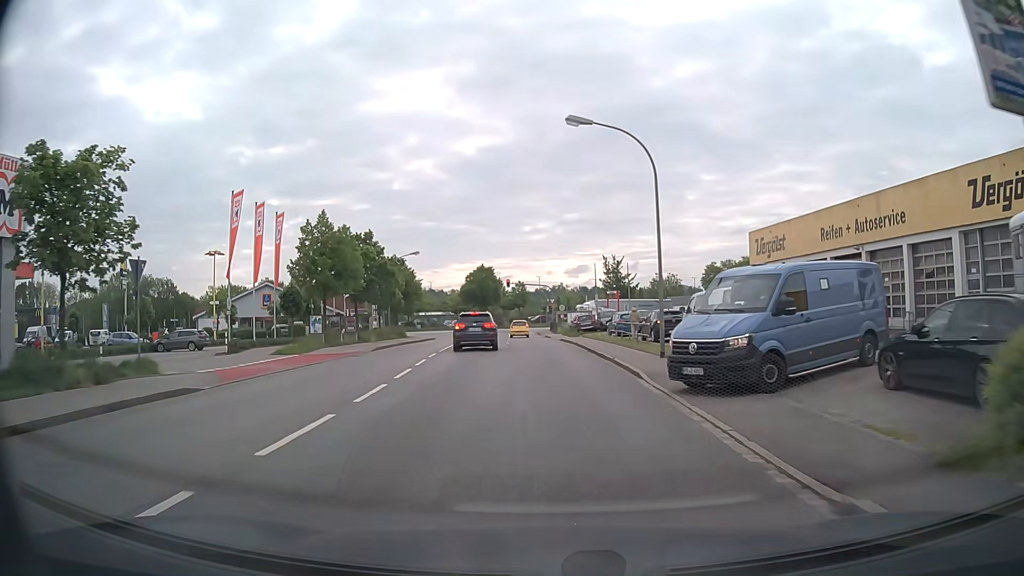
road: residential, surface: asphalt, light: Day
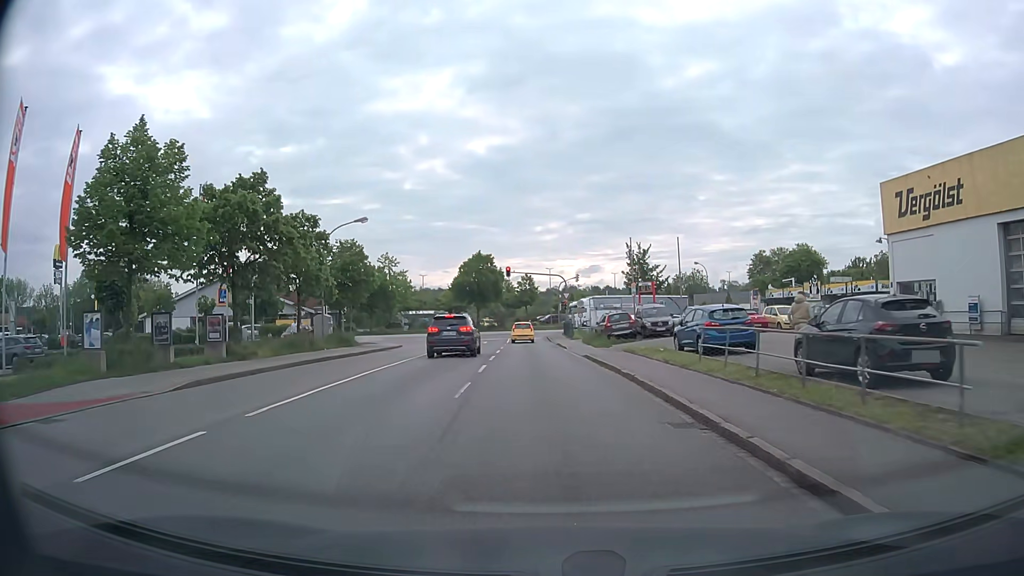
(+0.2, +19.8) m; 0°
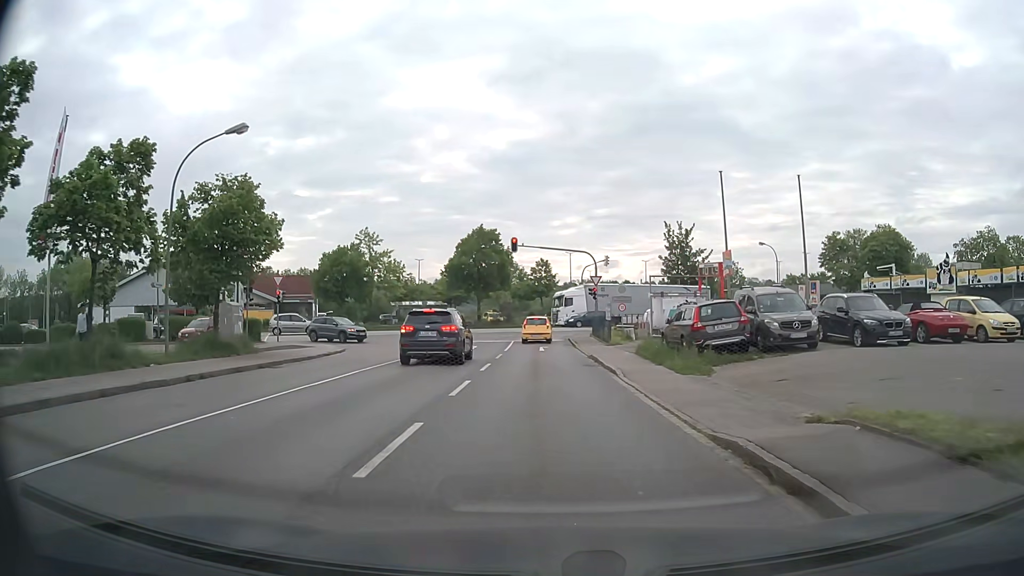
(-0.3, +18.3) m; -2°
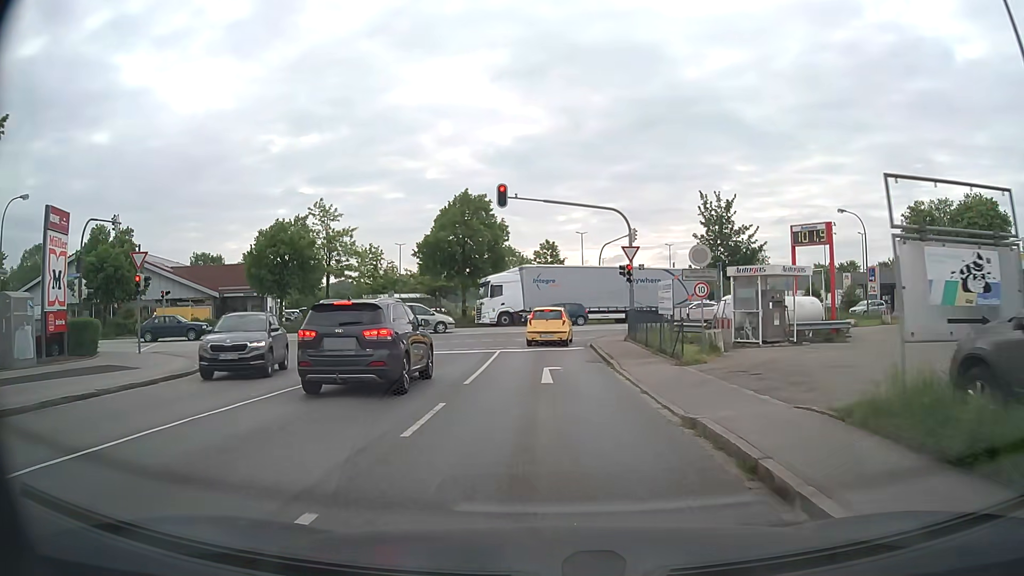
(+0.1, +16.1) m; 0°
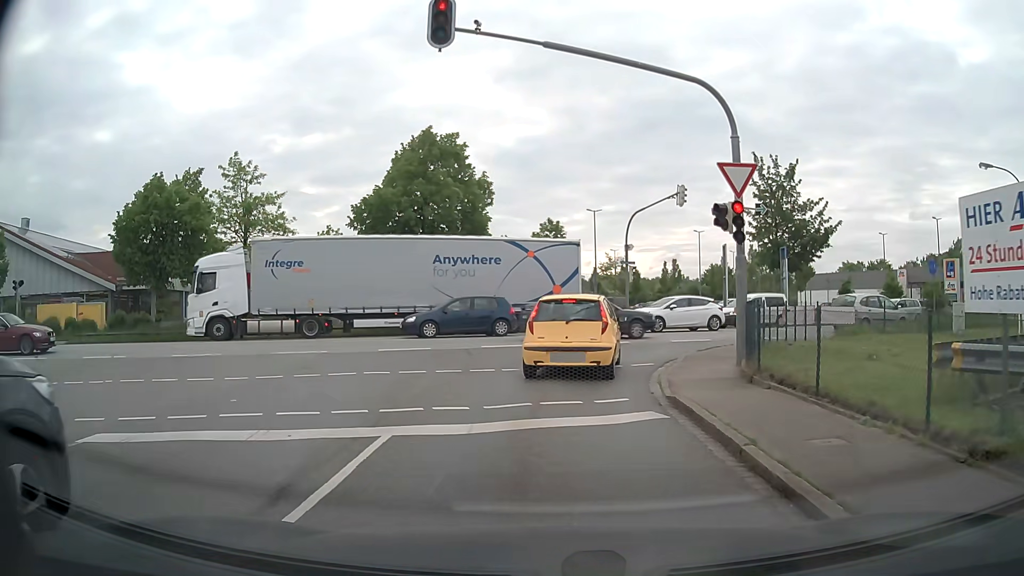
(0.0, +16.3) m; 0°
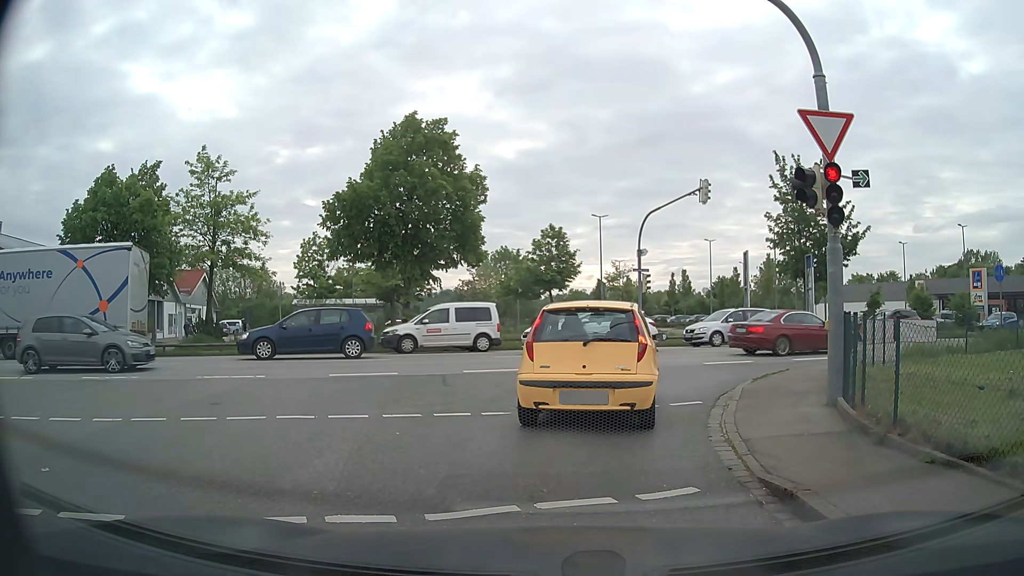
(0.0, +4.0) m; -2°
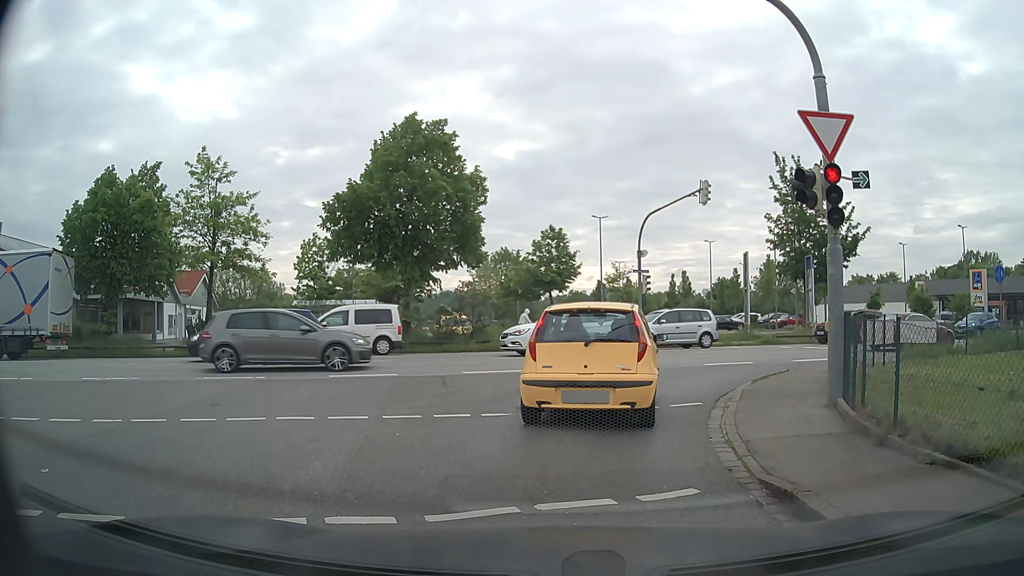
(0.0, 0.0) m; 0°
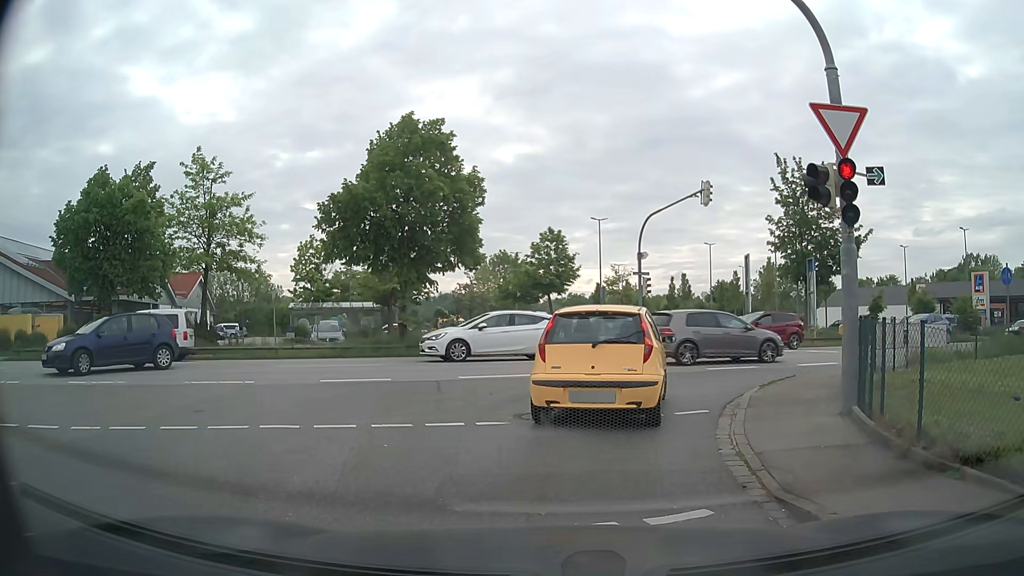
(0.0, +0.5) m; 0°
